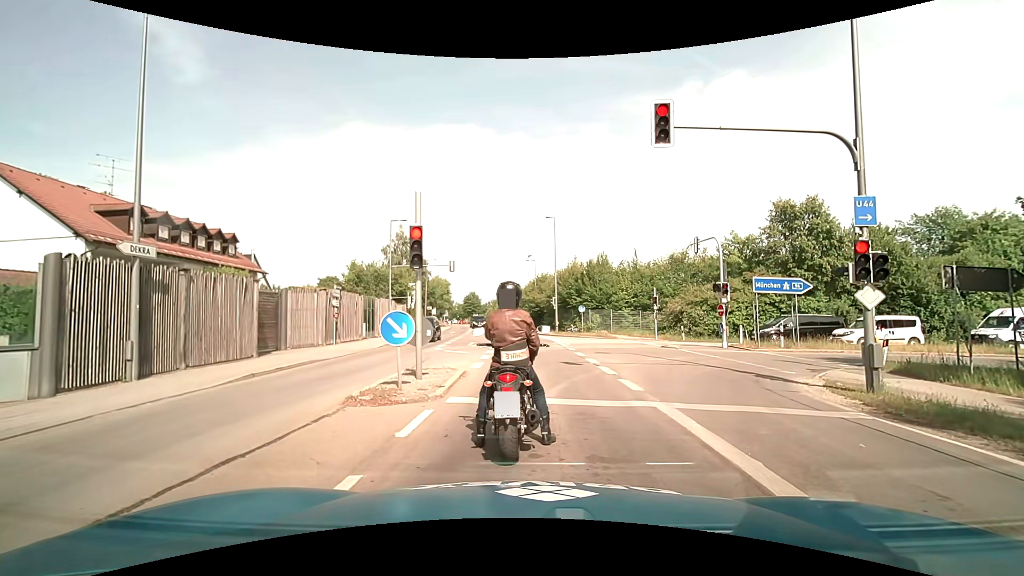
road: secondary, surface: asphalt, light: Day
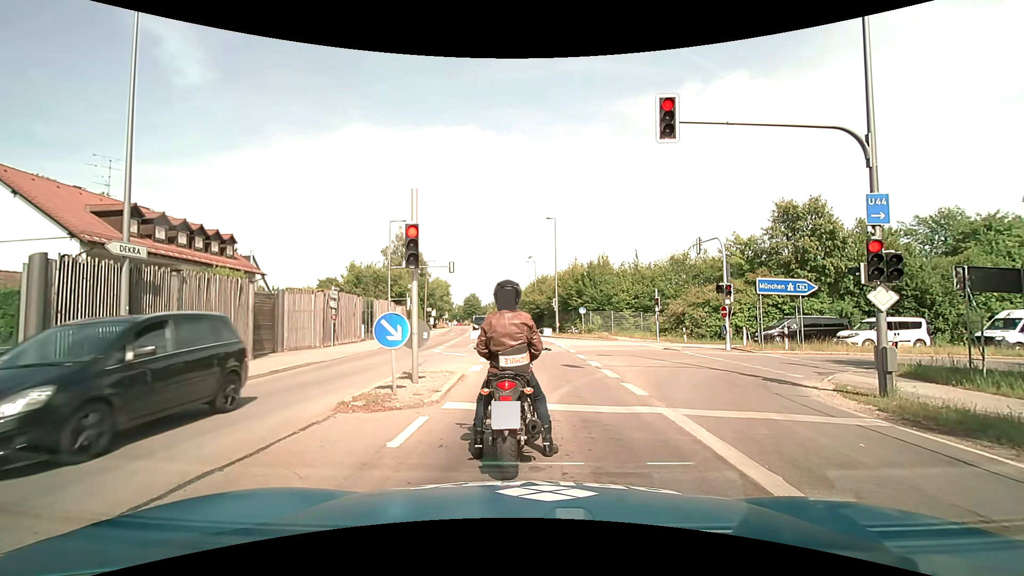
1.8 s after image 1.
(0.0, +0.4) m; 0°
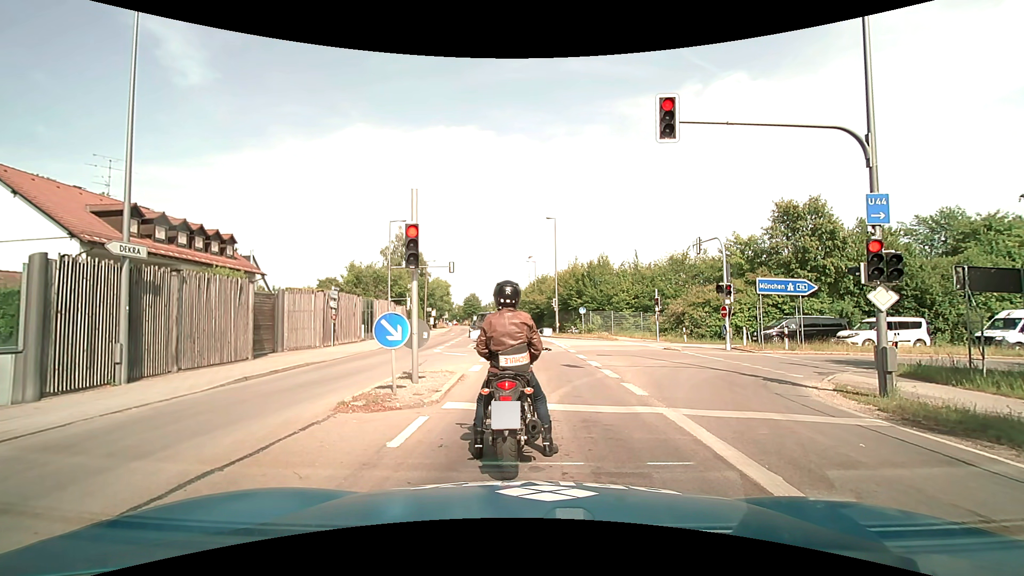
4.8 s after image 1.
(0.0, 0.0) m; 0°
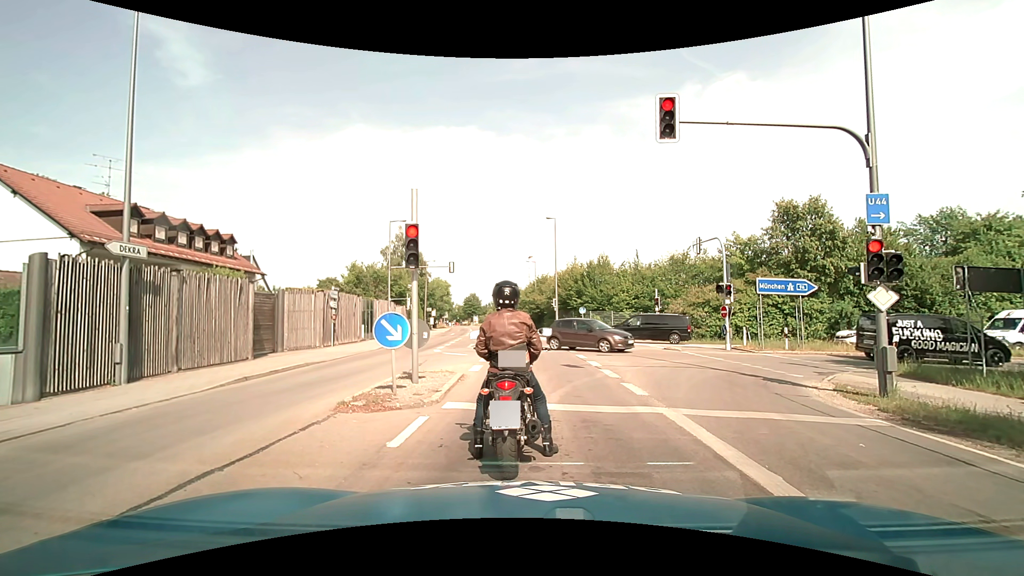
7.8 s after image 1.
(0.0, 0.0) m; 0°
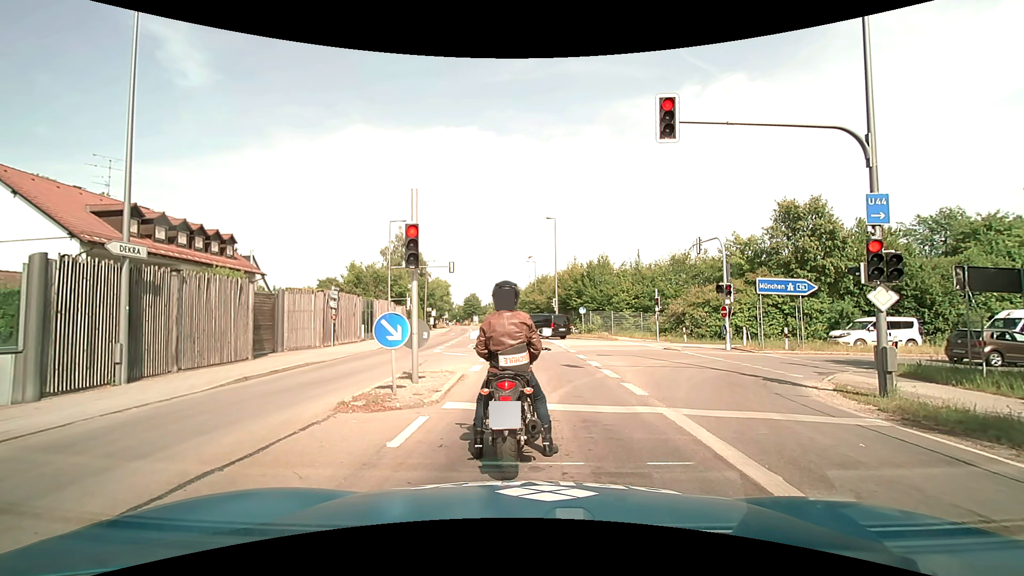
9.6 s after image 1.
(0.0, 0.0) m; 0°
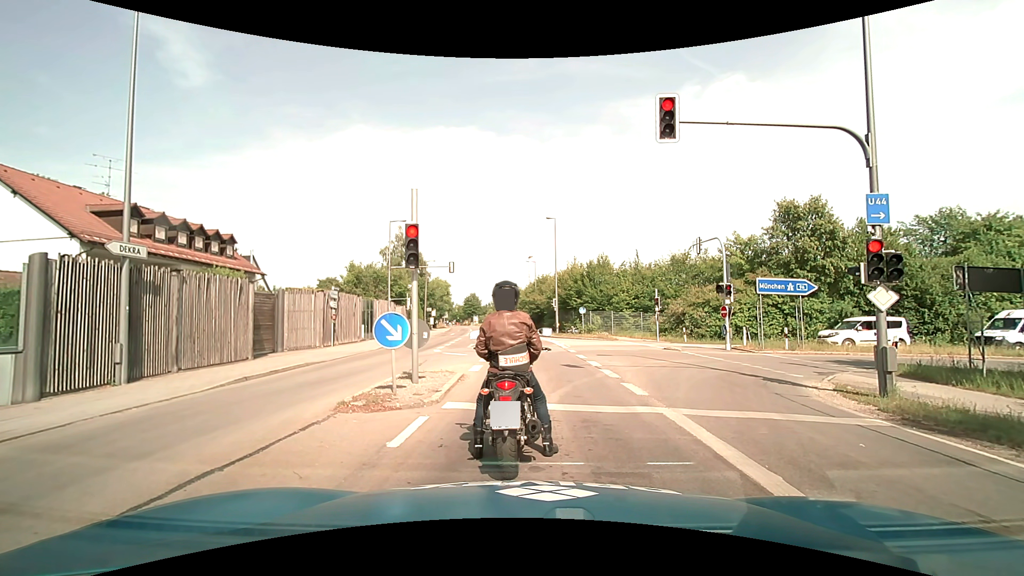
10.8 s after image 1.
(0.0, 0.0) m; 0°
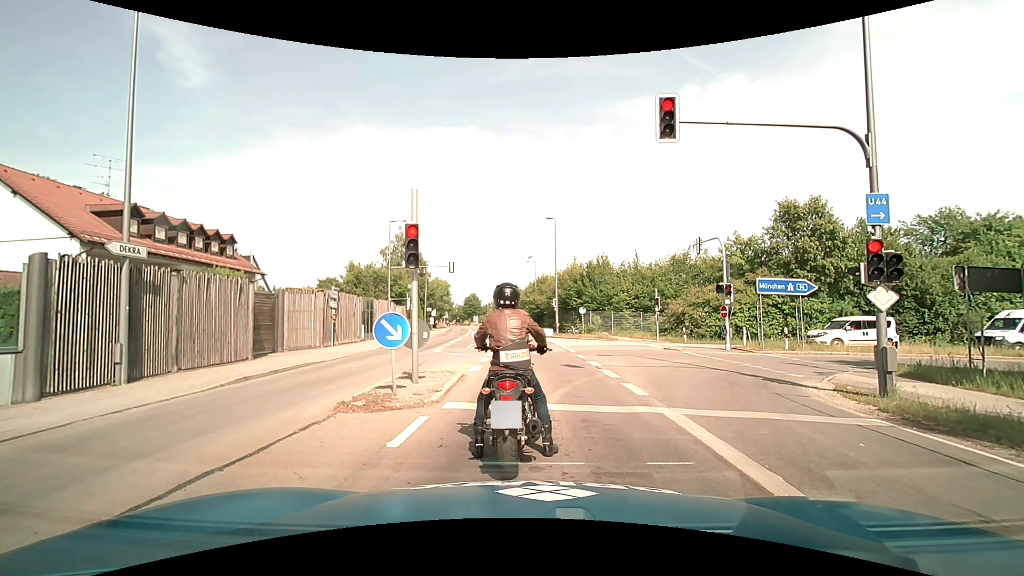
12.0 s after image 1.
(0.0, 0.0) m; 0°
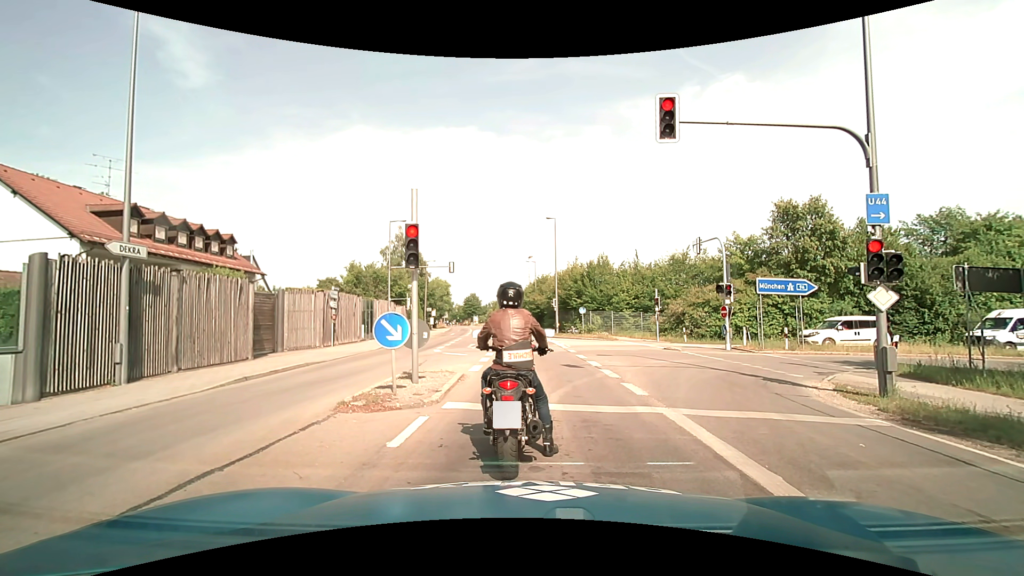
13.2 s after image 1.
(0.0, 0.0) m; 0°
(0, +10) (0, +20) (-1, +30) (-1, +40) (-2, +50) (-3, +60) (-4, +70) (-6, +80) (-8, +89) (-10, +99) m
